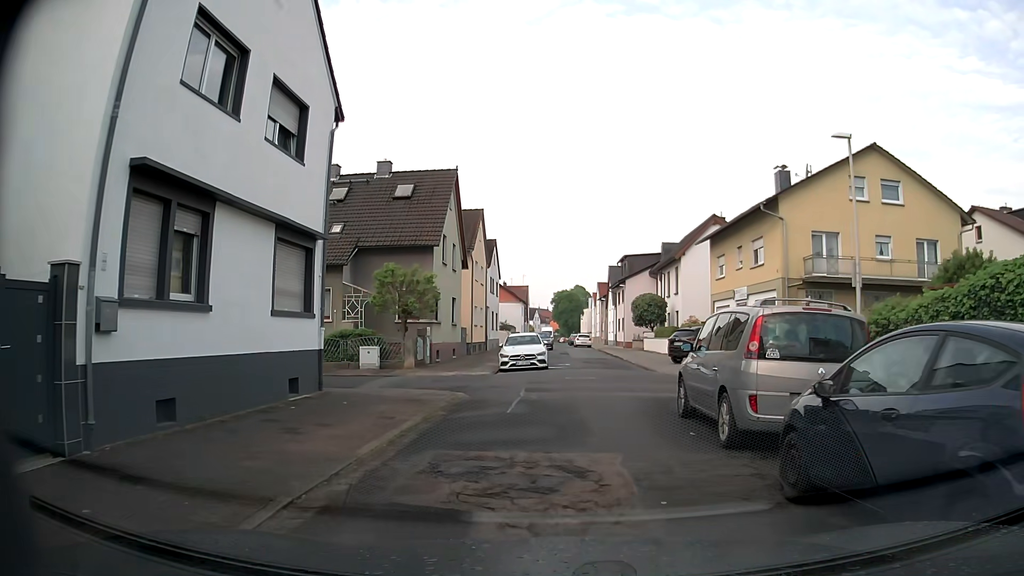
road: residential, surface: asphalt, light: Day
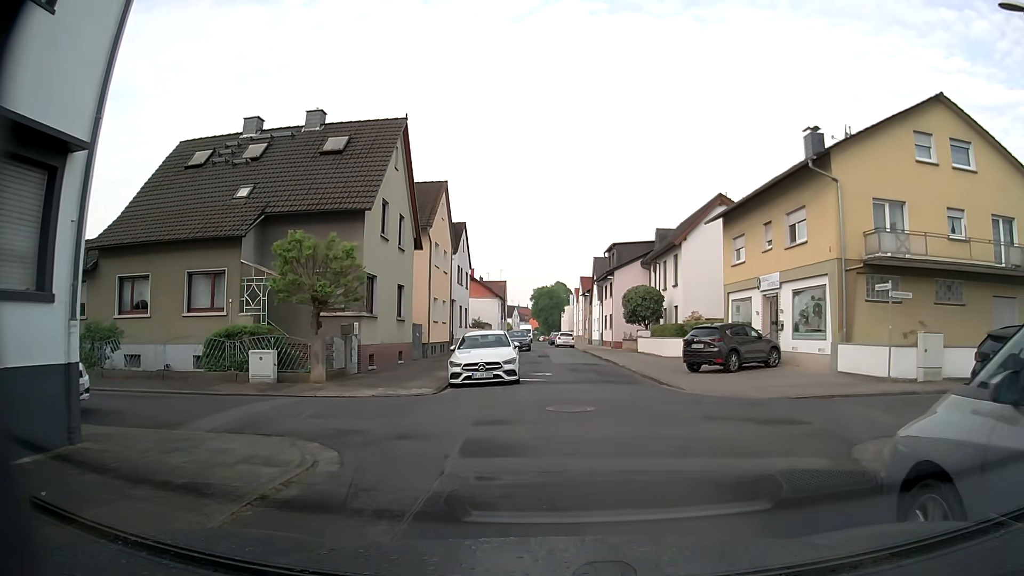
(+0.1, +7.9) m; +2°
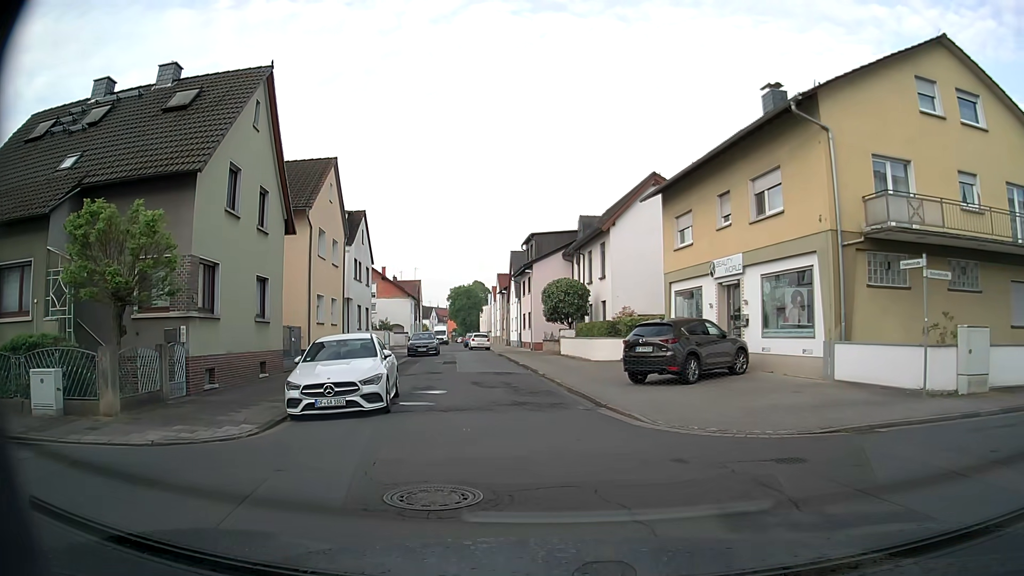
(+0.3, +5.7) m; +5°
